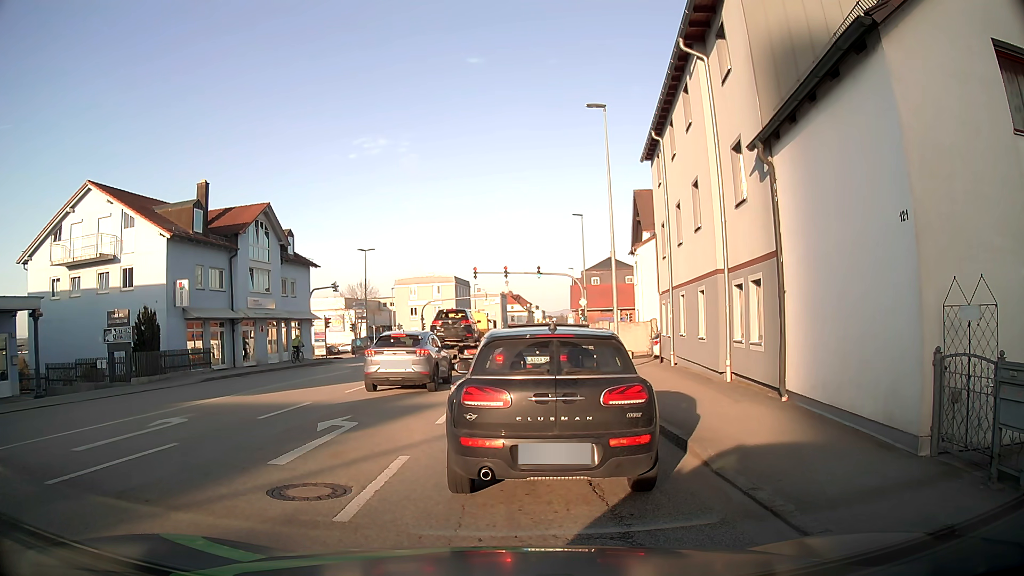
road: tertiary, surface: asphalt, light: Day
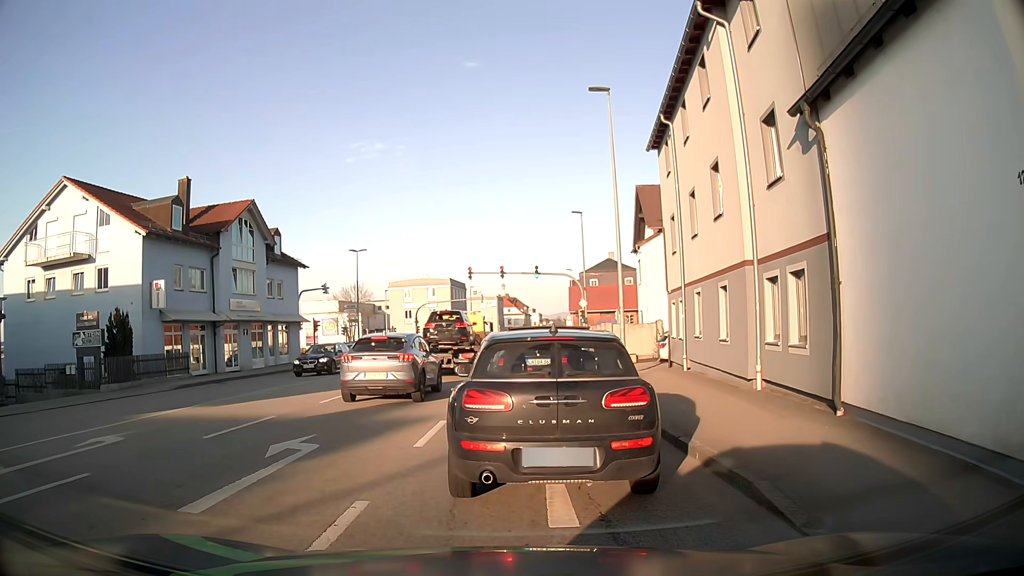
(0.0, +2.2) m; 0°
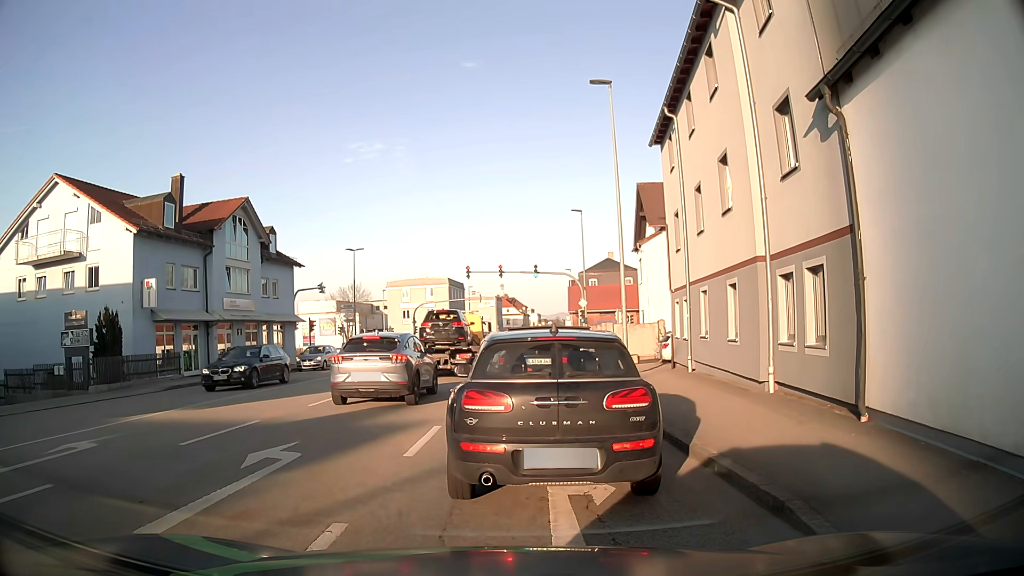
(0.0, +0.7) m; 0°
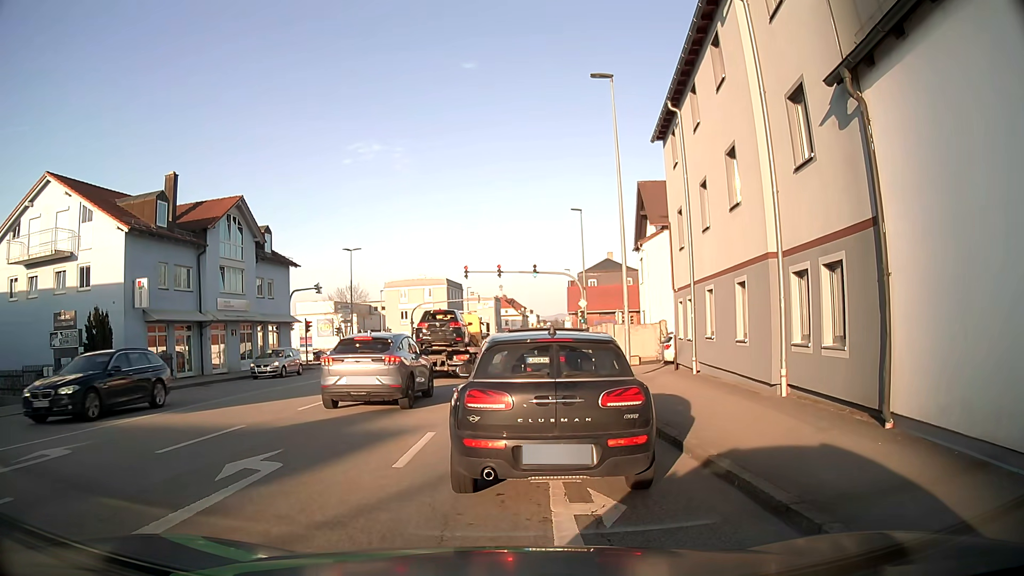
(0.0, +0.7) m; 0°
